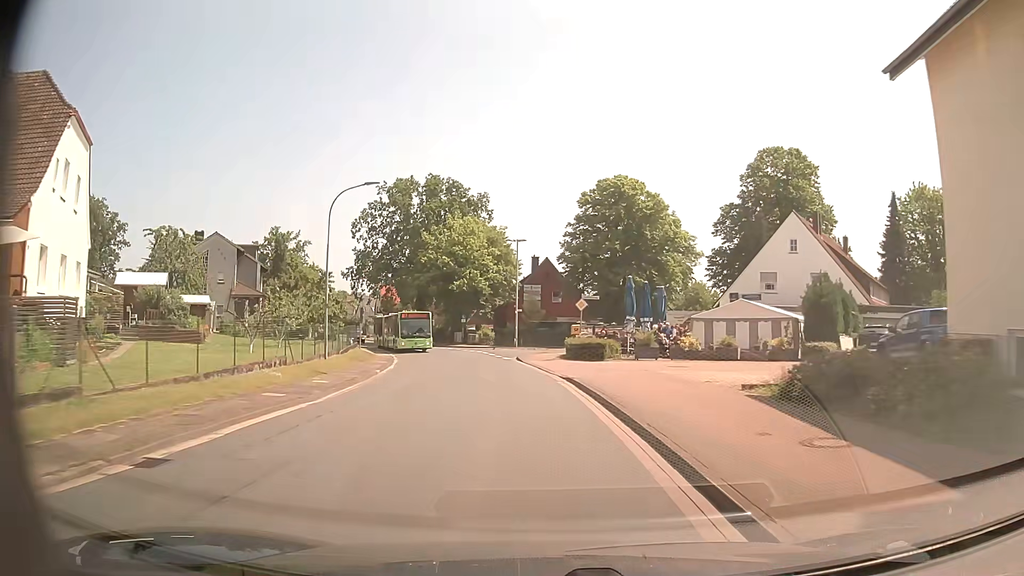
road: tertiary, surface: asphalt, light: Day
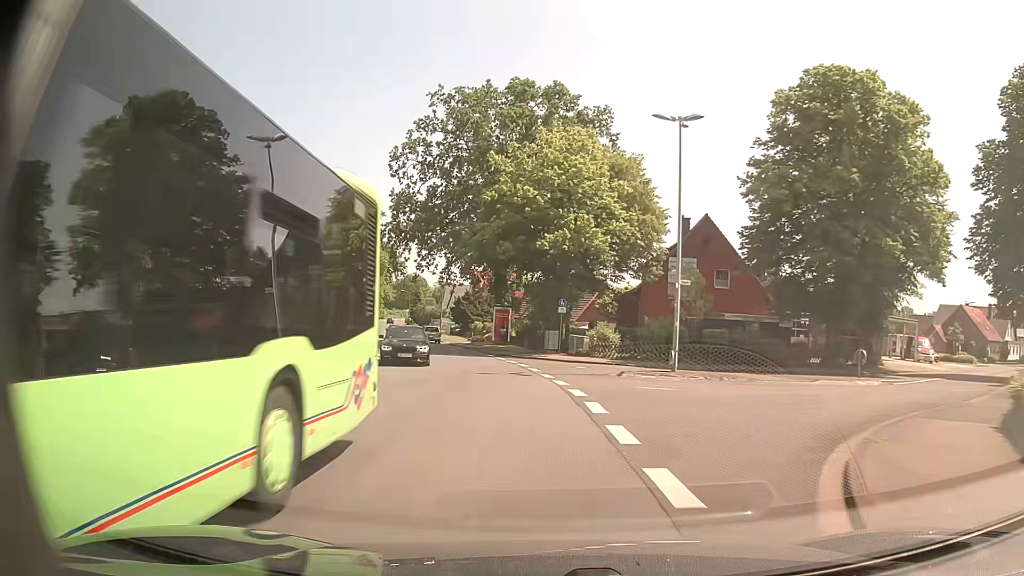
(-2.6, +32.2) m; -10°
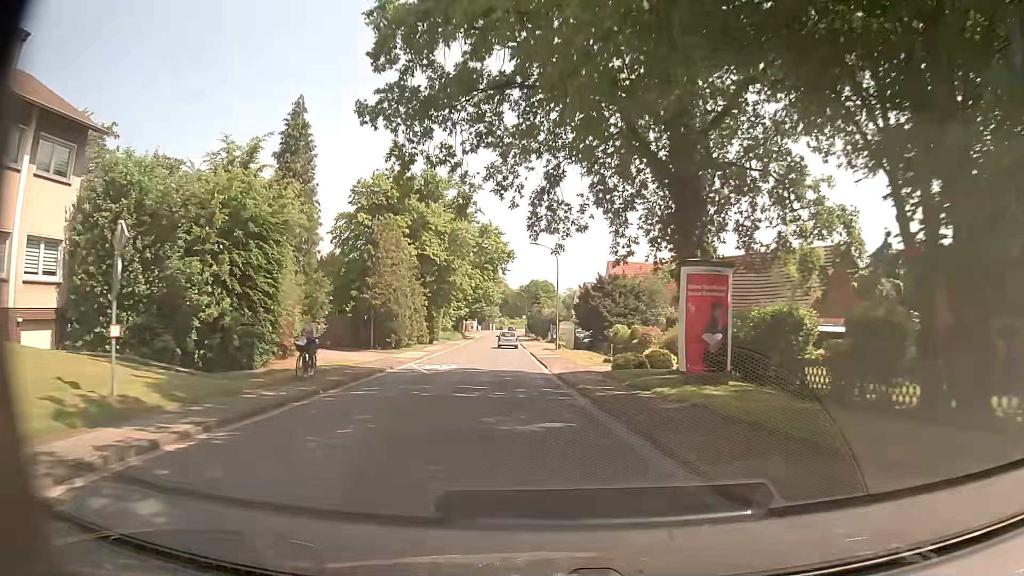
(-3.3, +33.1) m; -11°
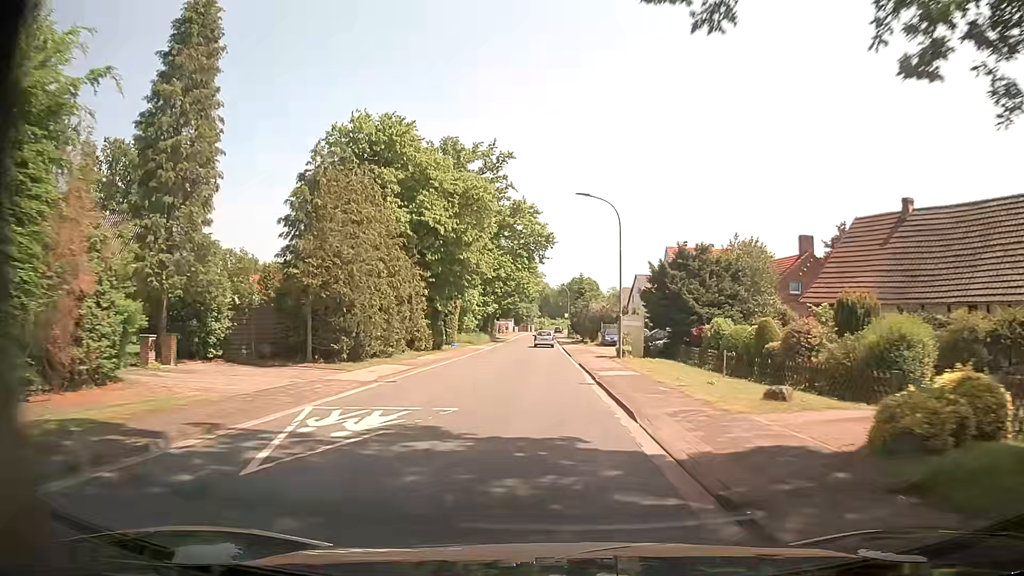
(-0.7, +17.2) m; -4°
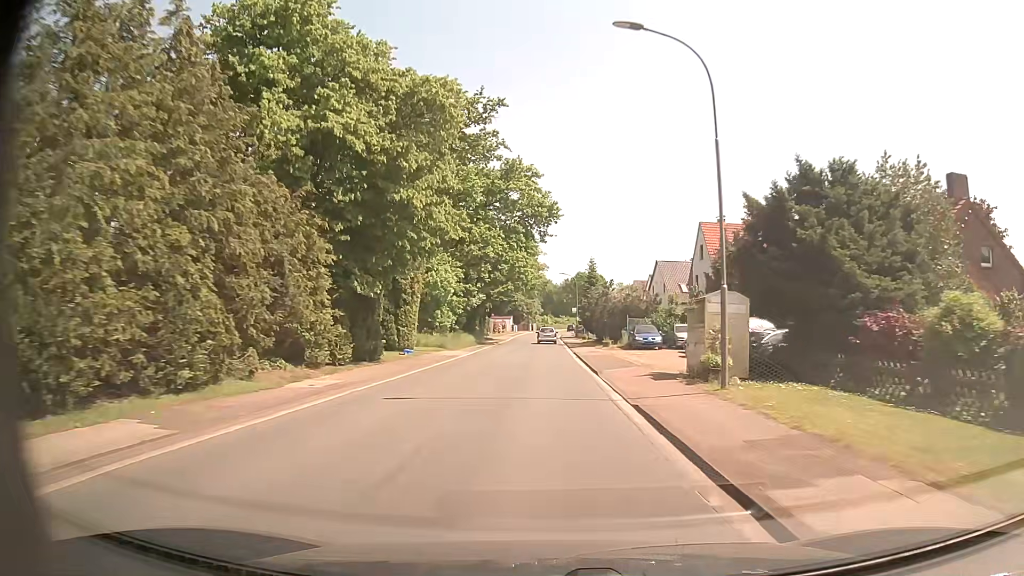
(+0.1, +17.7) m; 0°
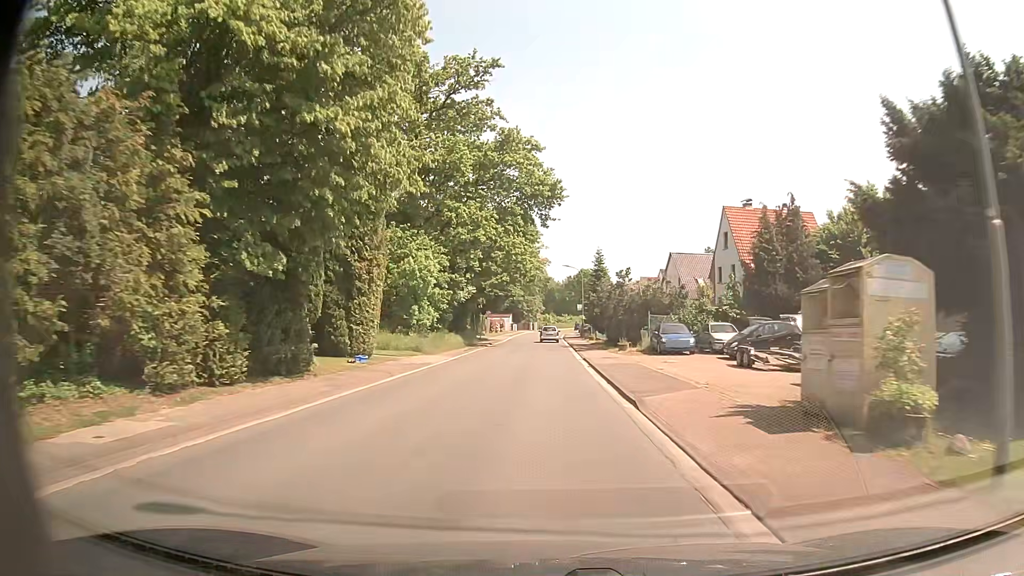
(0.0, +8.6) m; 0°
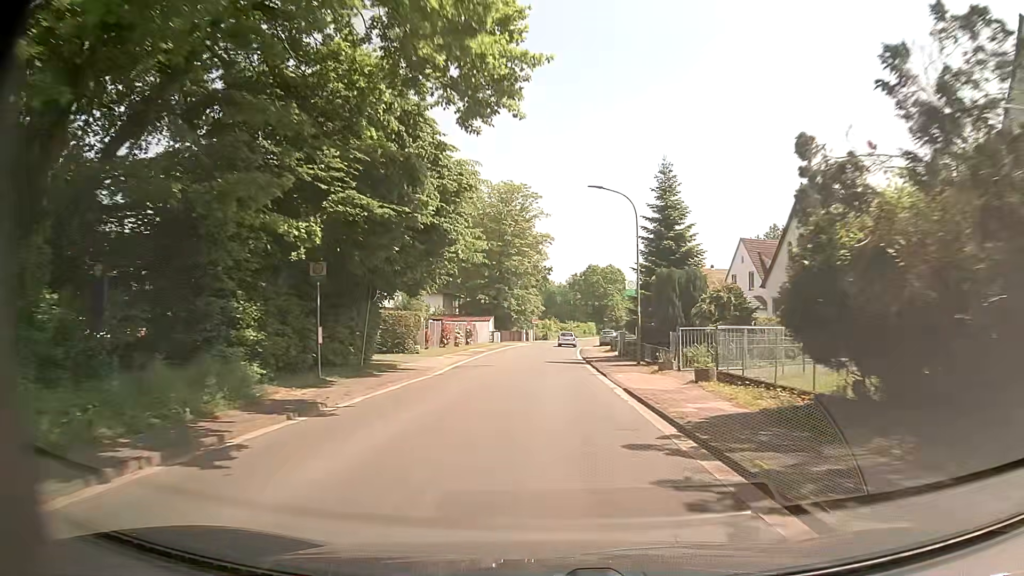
(-0.2, +42.0) m; 0°
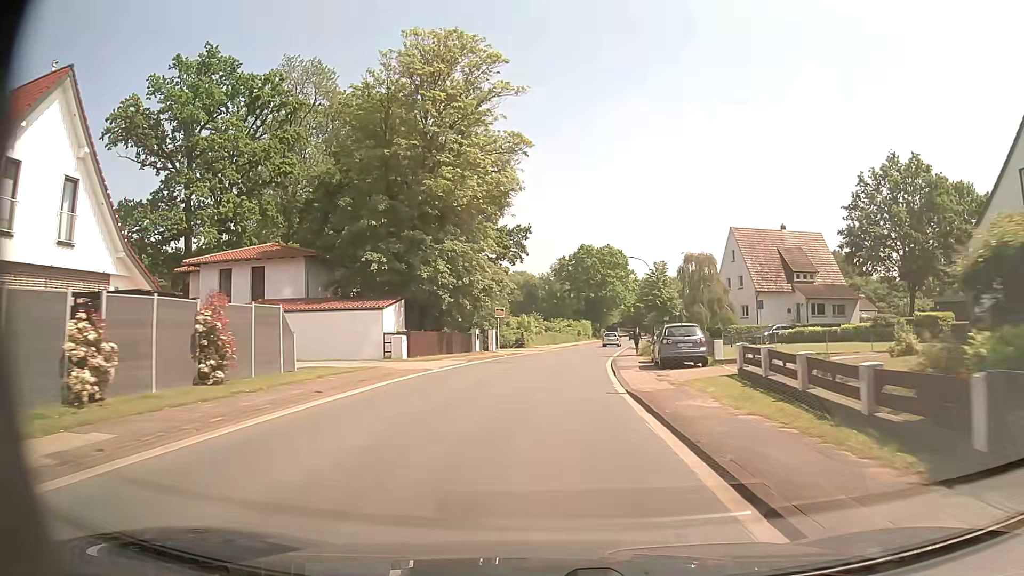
(+0.2, +42.2) m; 0°
(0, +10) (+1, +20) (+1, +30) (+3, +40) (+4, +50) (+5, +60) (+7, +70) (+9, +79) (+11, +89) (+13, +99) m
